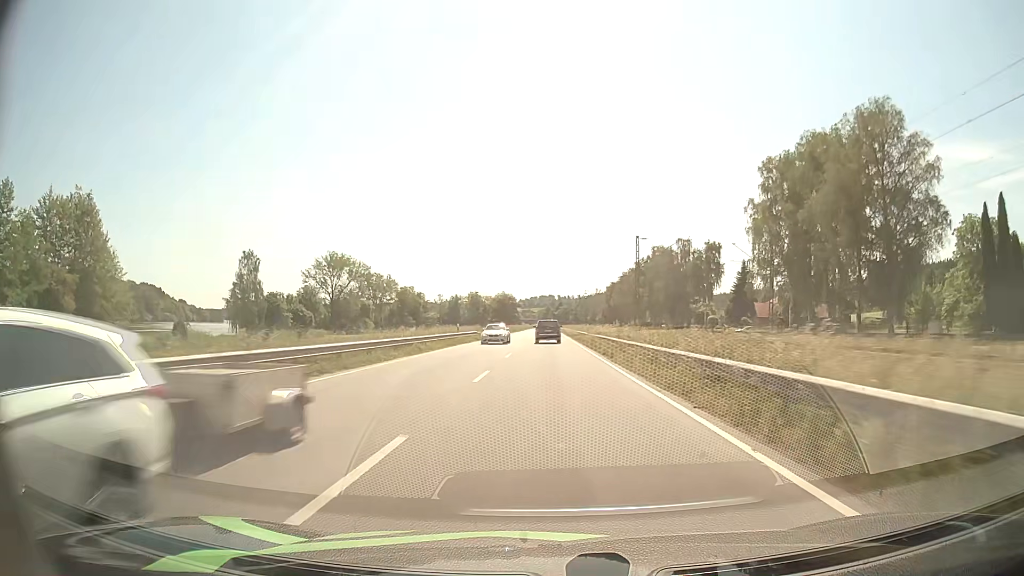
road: primary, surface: asphalt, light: Day
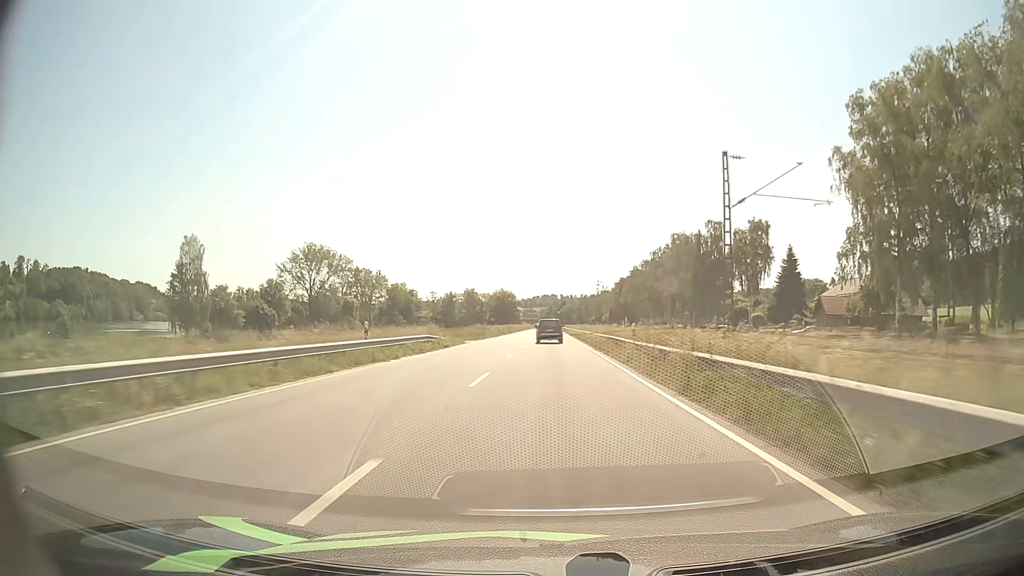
(-0.1, +25.7) m; 0°
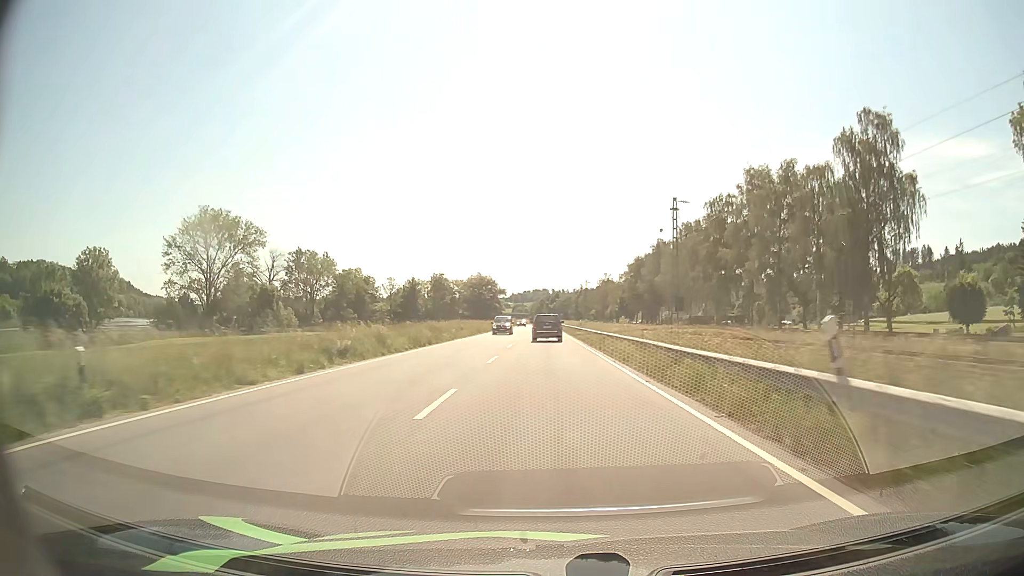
(-0.2, +65.8) m; 0°
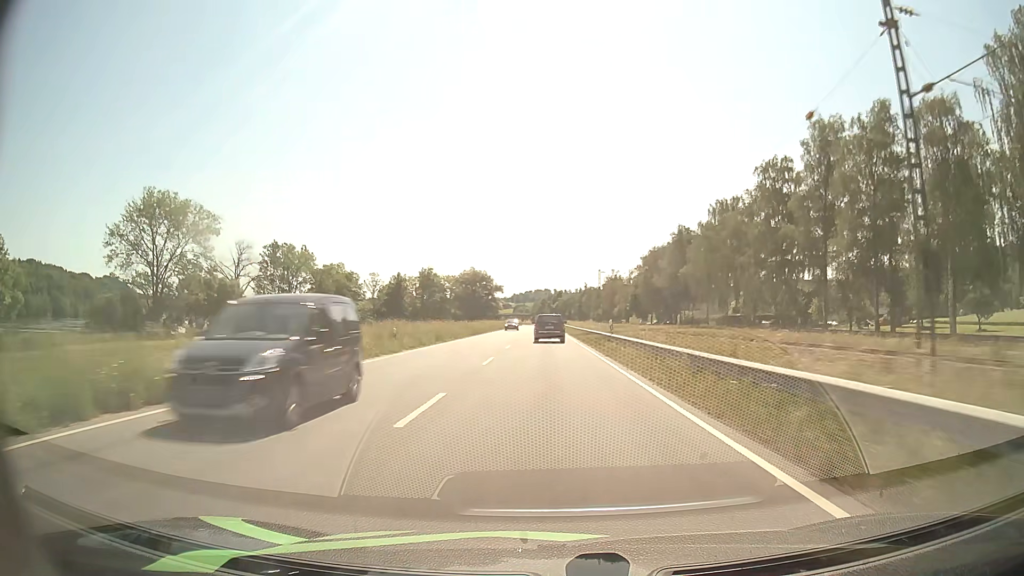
(0.0, +24.7) m; 0°
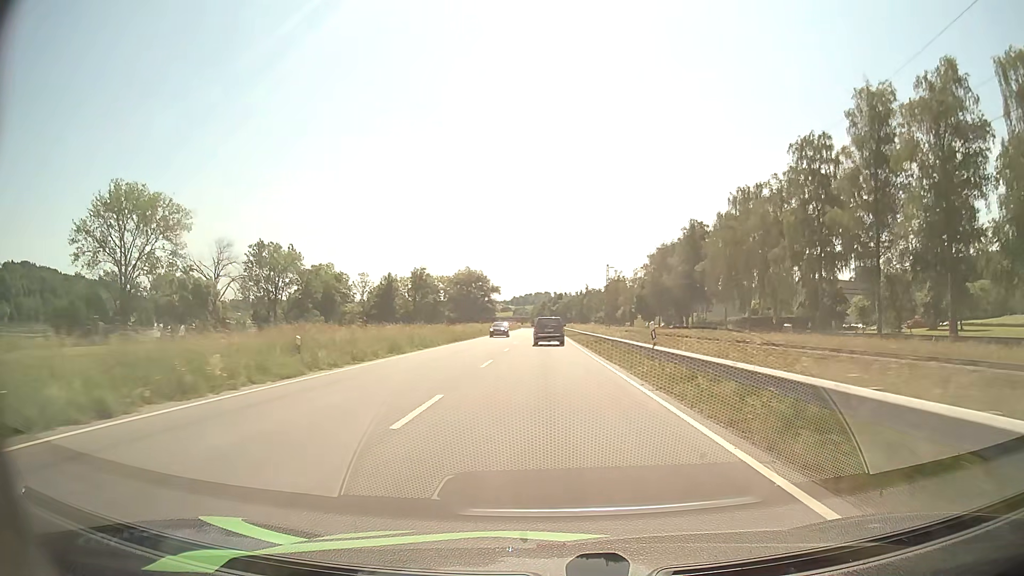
(0.0, +12.0) m; 0°
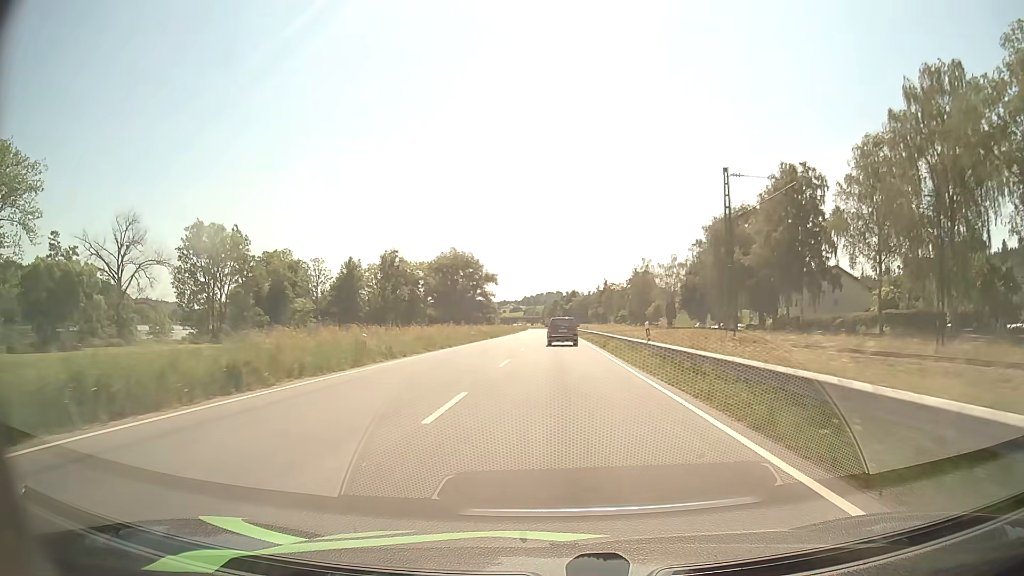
(-0.4, +47.8) m; -1°
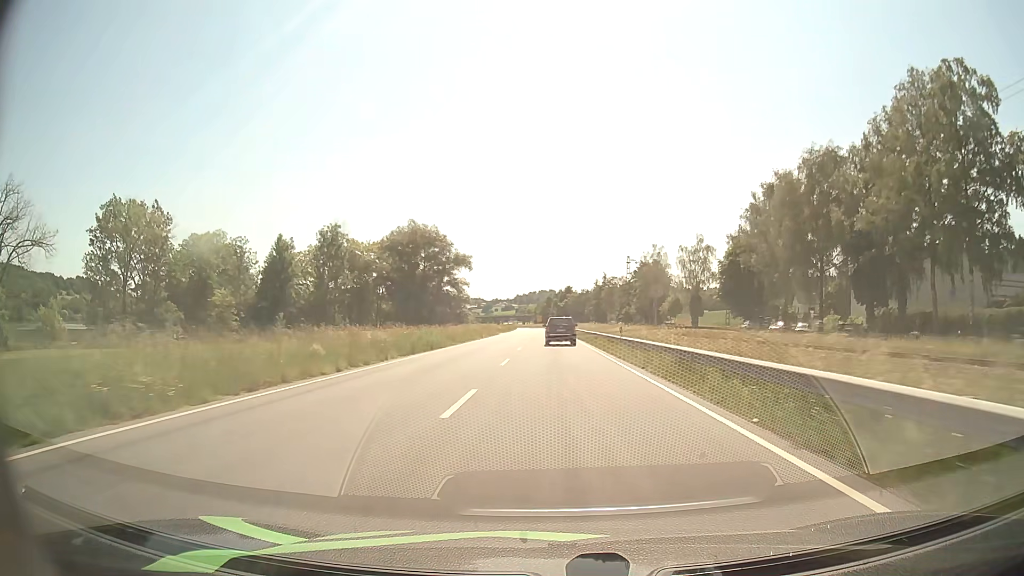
(+0.1, +35.7) m; +1°
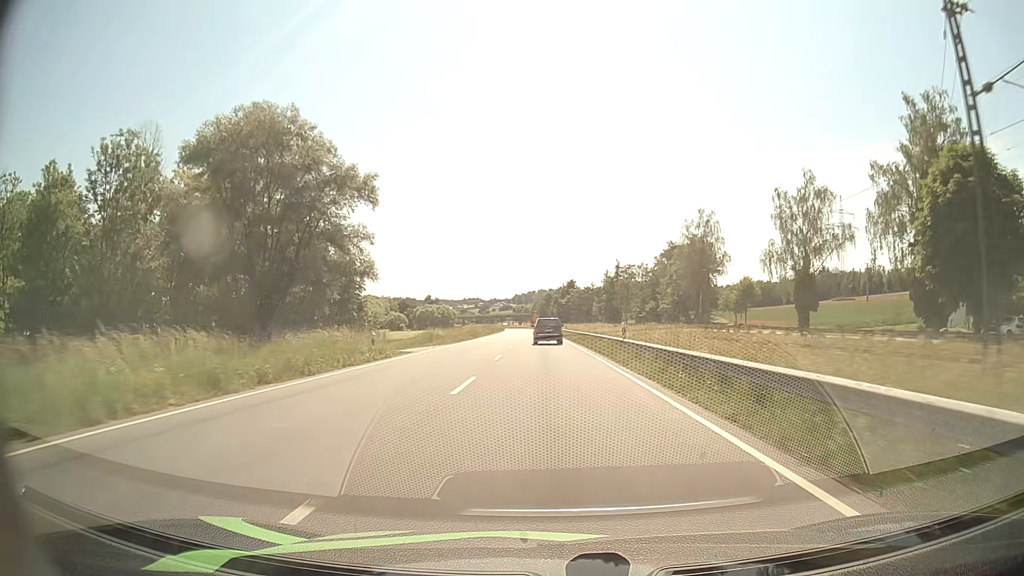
(0.0, +57.1) m; 0°
(0, +10) (0, +20) (0, +30) (0, +40) (-1, +50) (-1, +60) (-1, +70) (-1, +80) (-2, +90) (-2, +100) m
